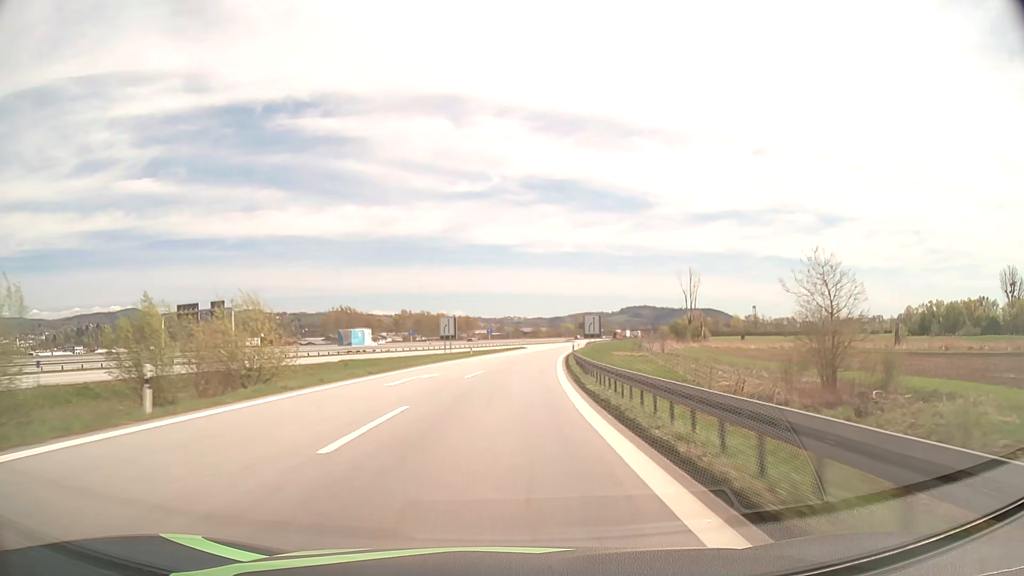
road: motorway_link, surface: asphalt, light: Day
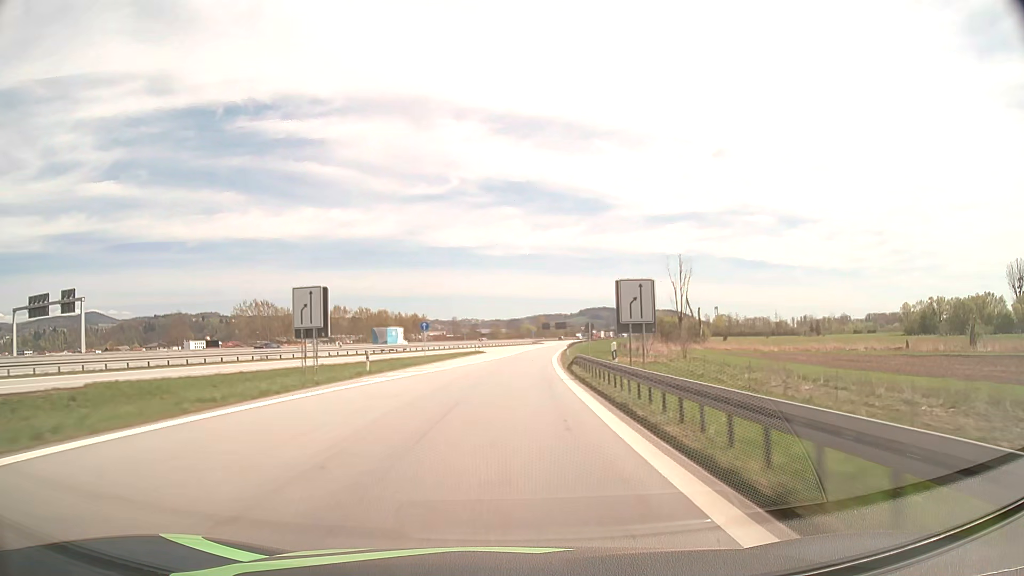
(+0.9, +33.2) m; +3°
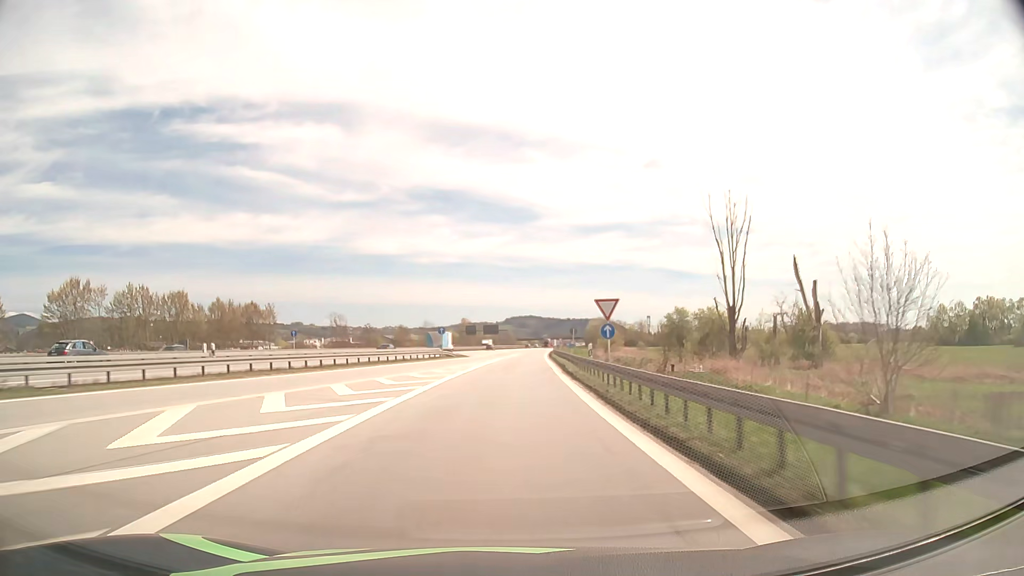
(+5.3, +82.4) m; +7°
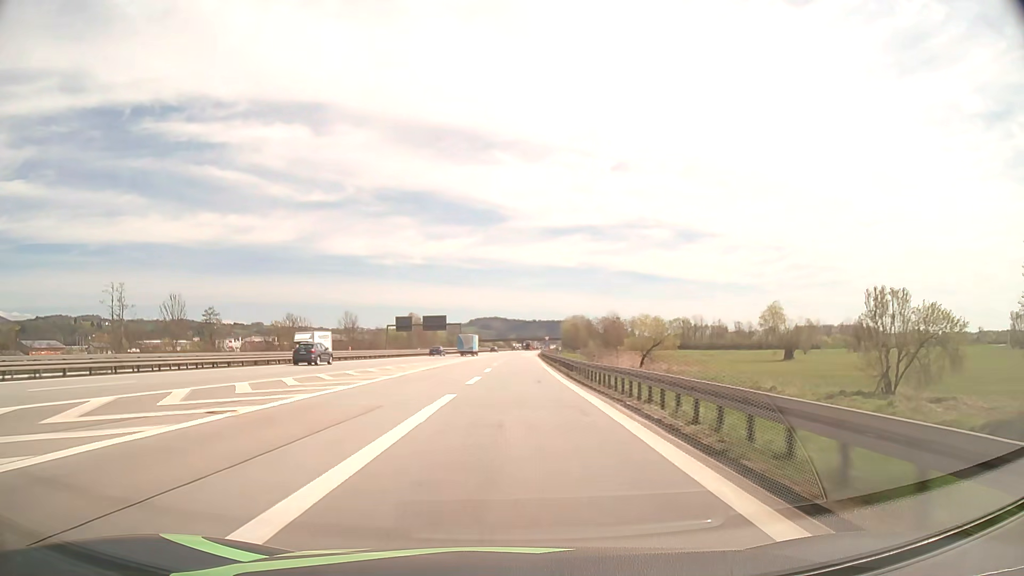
(+3.1, +82.5) m; +3°
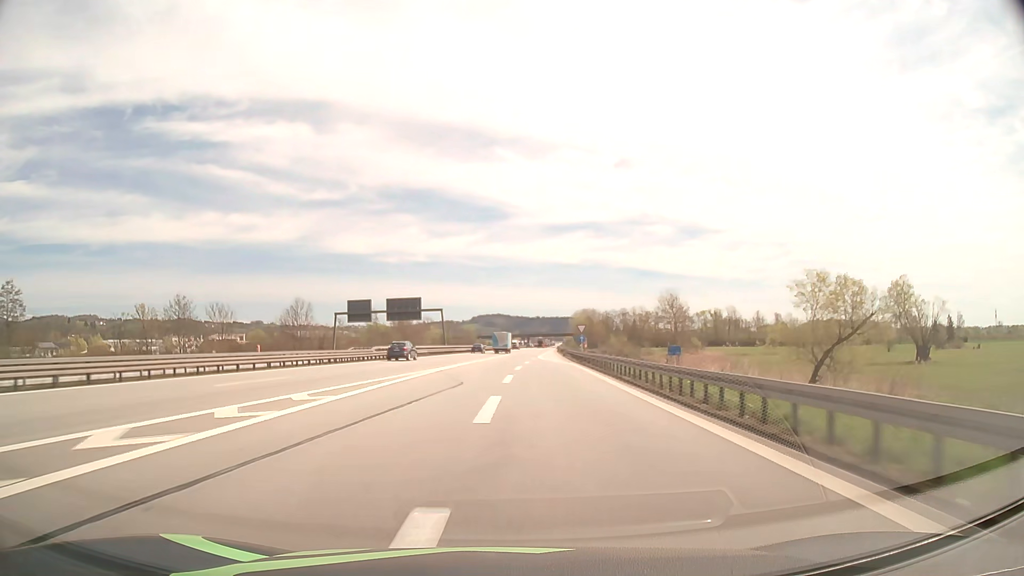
(-0.2, +49.6) m; 0°
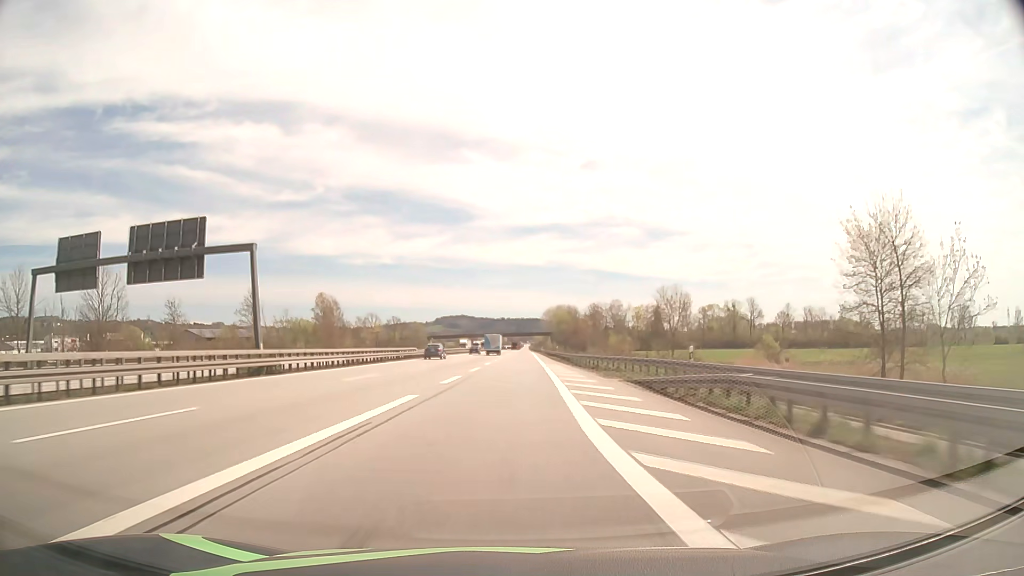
(+1.7, +66.2) m; +3°
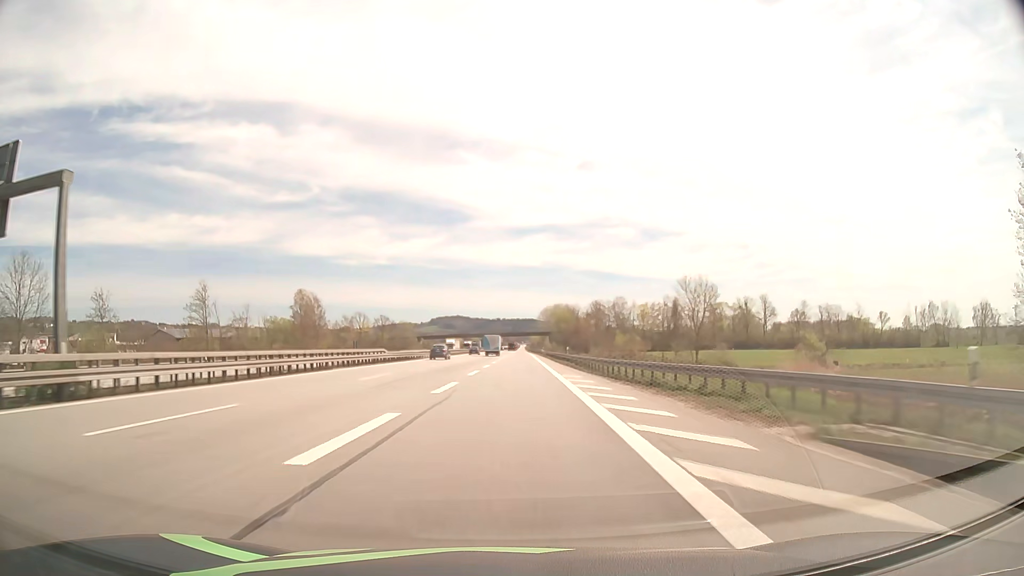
(+0.1, +16.7) m; 0°
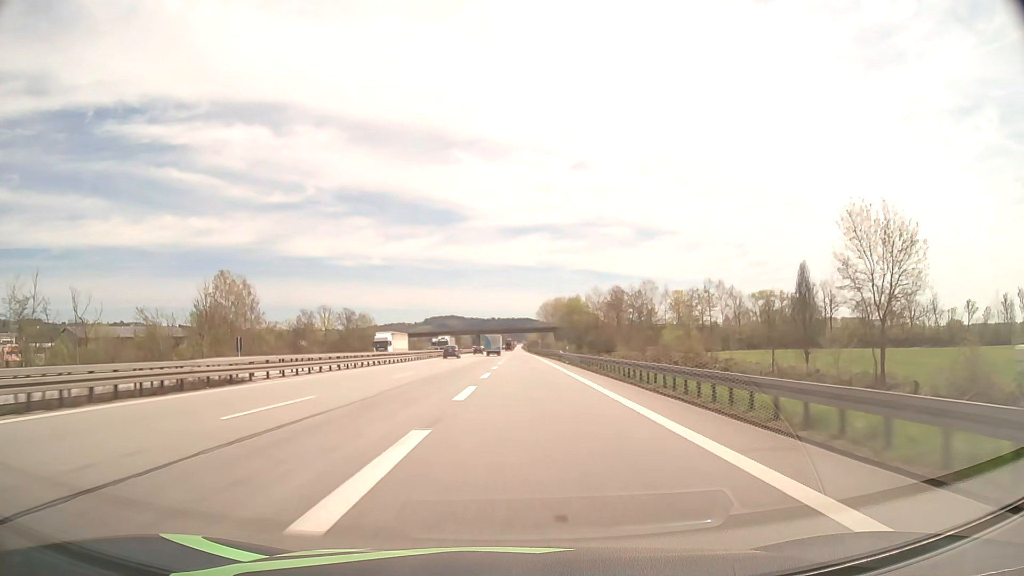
(+0.3, +50.9) m; 0°
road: motorway
(0, +10) (0, +20) (0, +30) (0, +40) (0, +50) (0, +60) (0, +70) (-1, +80) (-1, +90) (-1, +100) m
